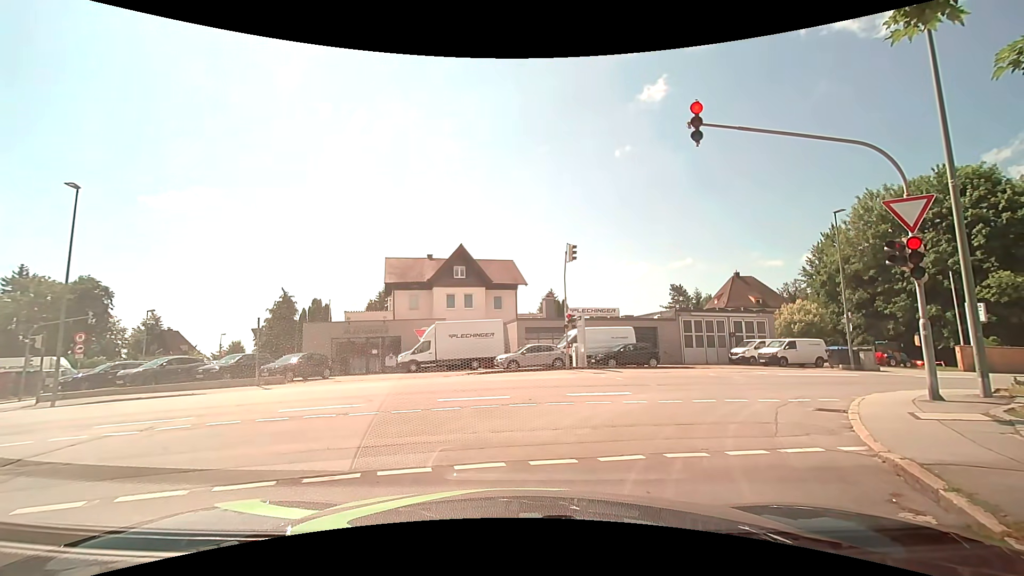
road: residential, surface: asphalt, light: Day
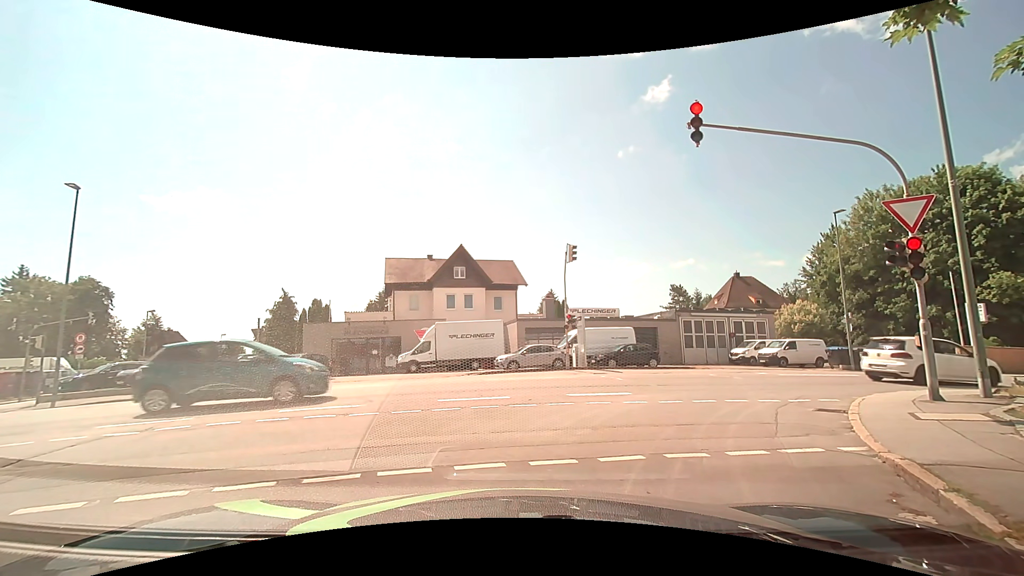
(0.0, +0.1) m; 0°
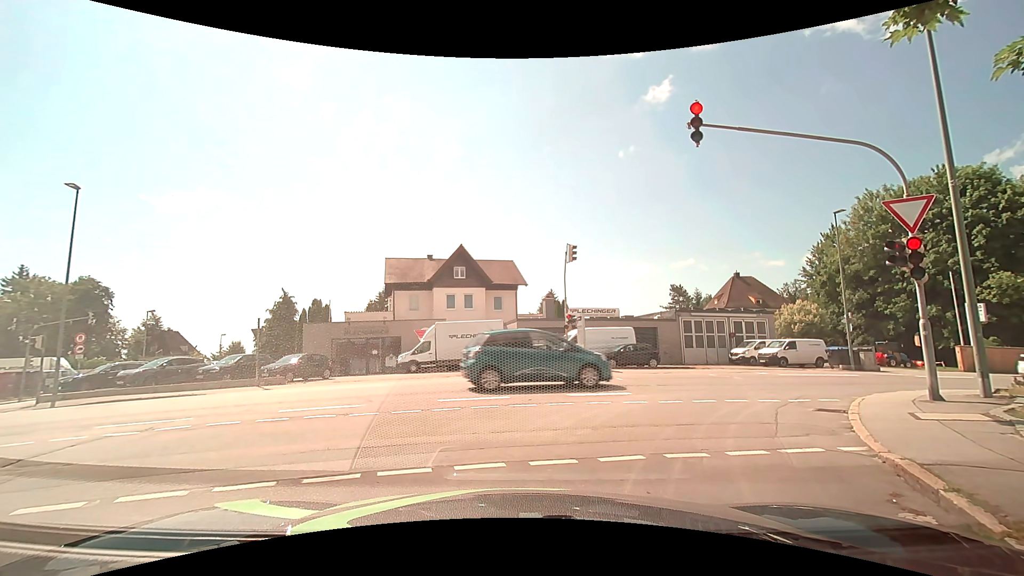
(0.0, 0.0) m; 0°
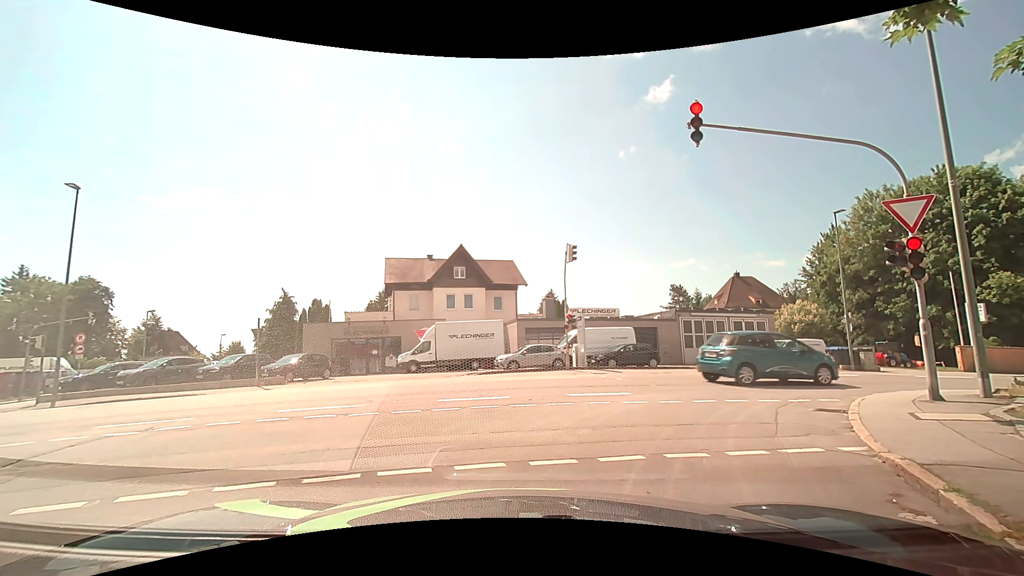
(0.0, 0.0) m; 0°
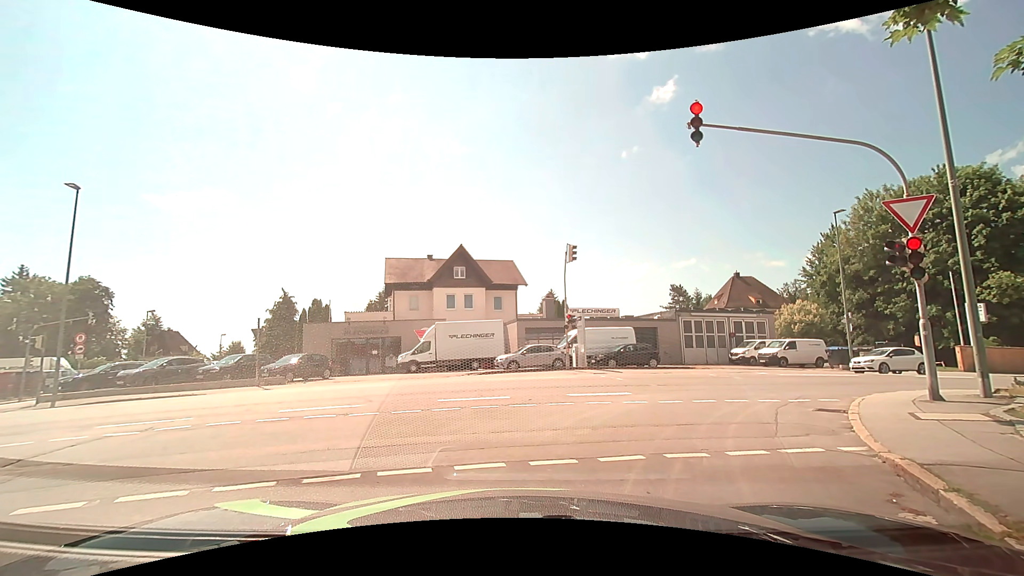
(0.0, 0.0) m; 0°
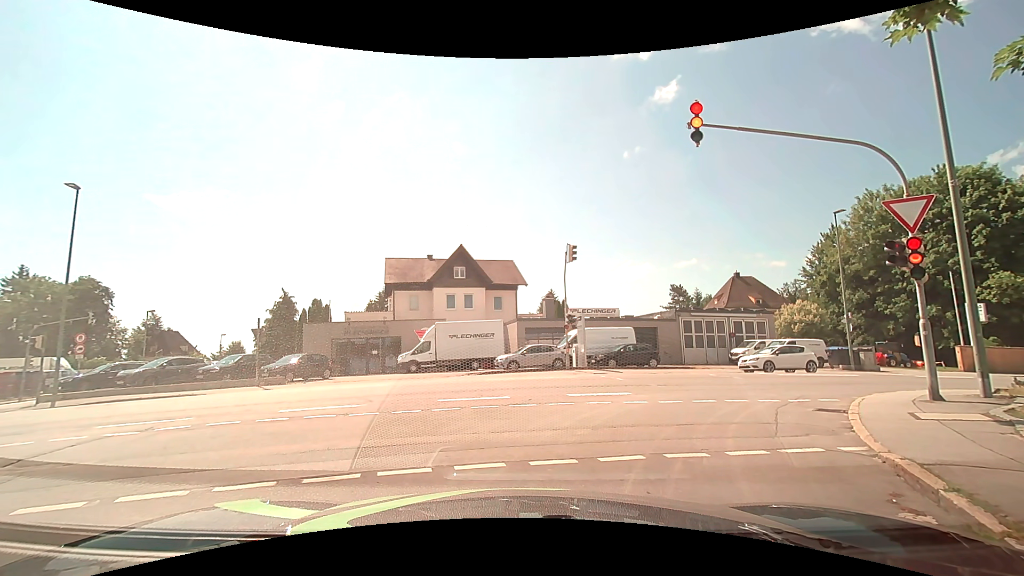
(0.0, 0.0) m; 0°
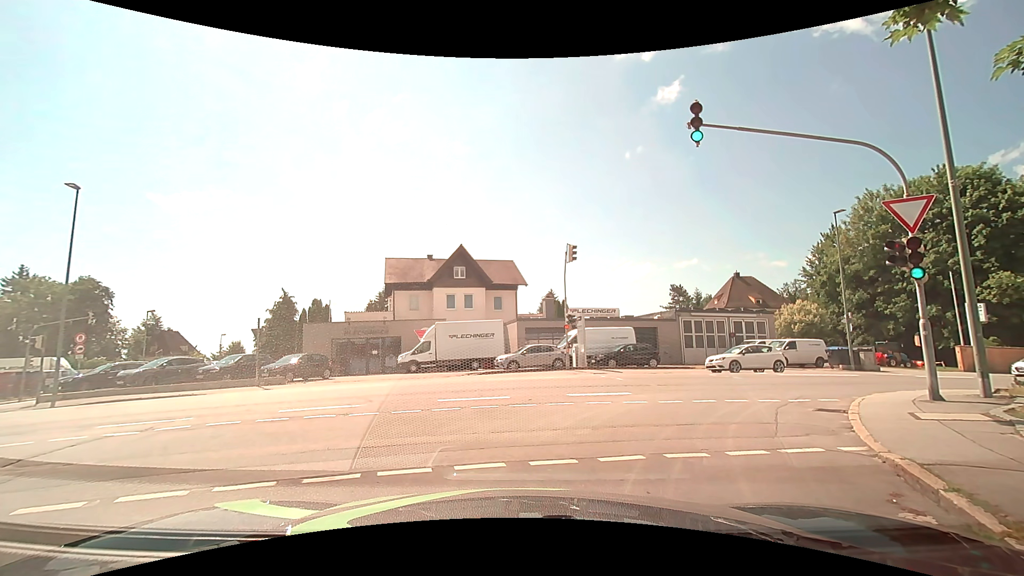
(0.0, 0.0) m; 0°
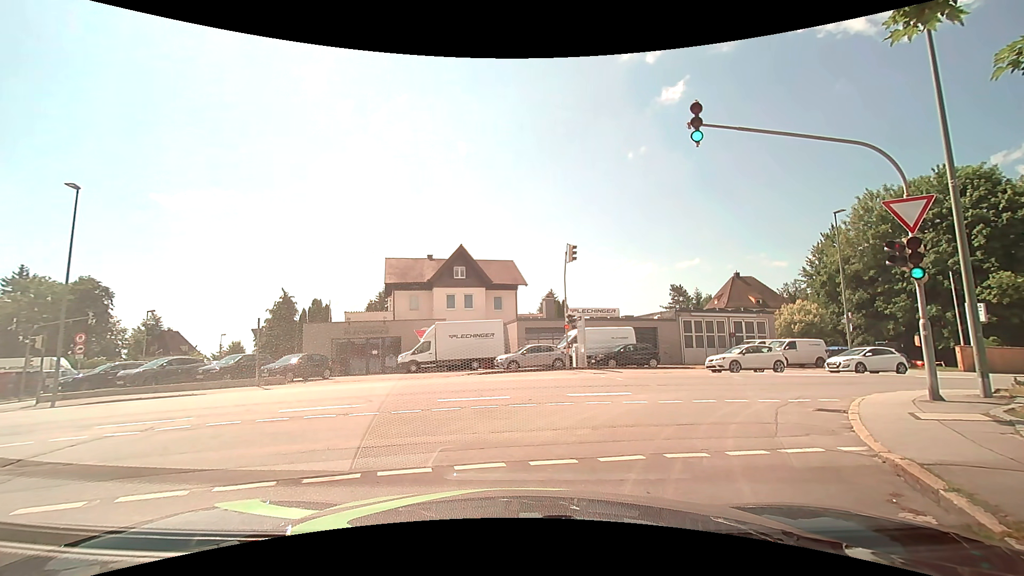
(0.0, 0.0) m; 0°
(+2, +10) (+9, +17) (+18, +20) (+28, +22) (+37, +25) (+47, +27) (+57, +29) (+67, +32) (+76, +34) (+86, +37) m
